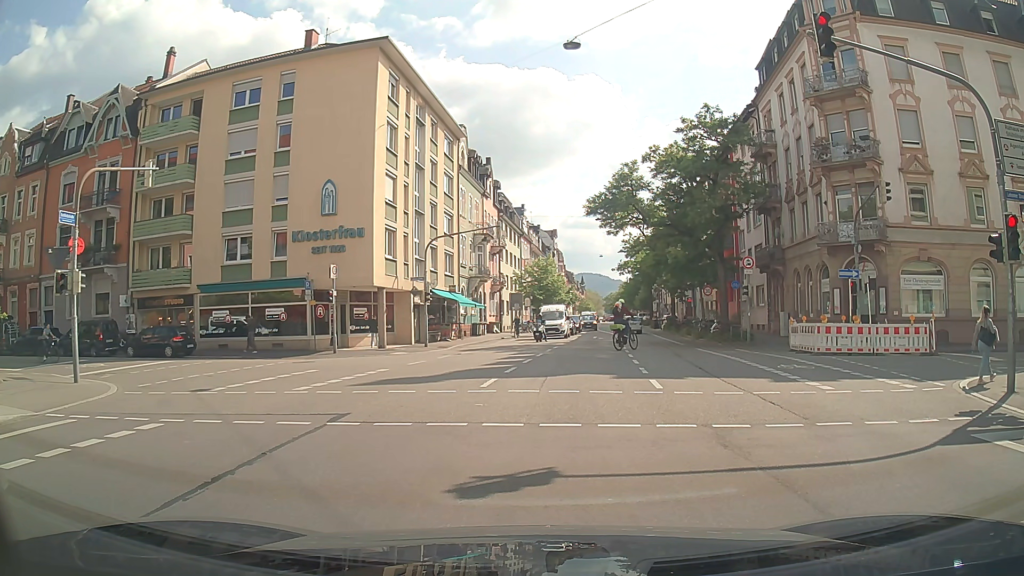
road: secondary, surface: asphalt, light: Day
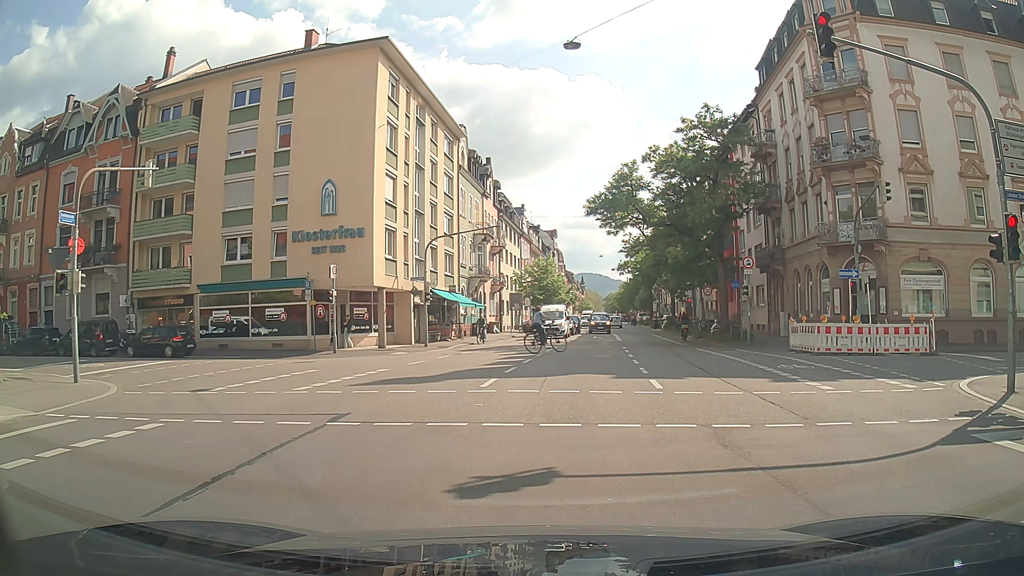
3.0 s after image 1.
(0.0, 0.0) m; 0°
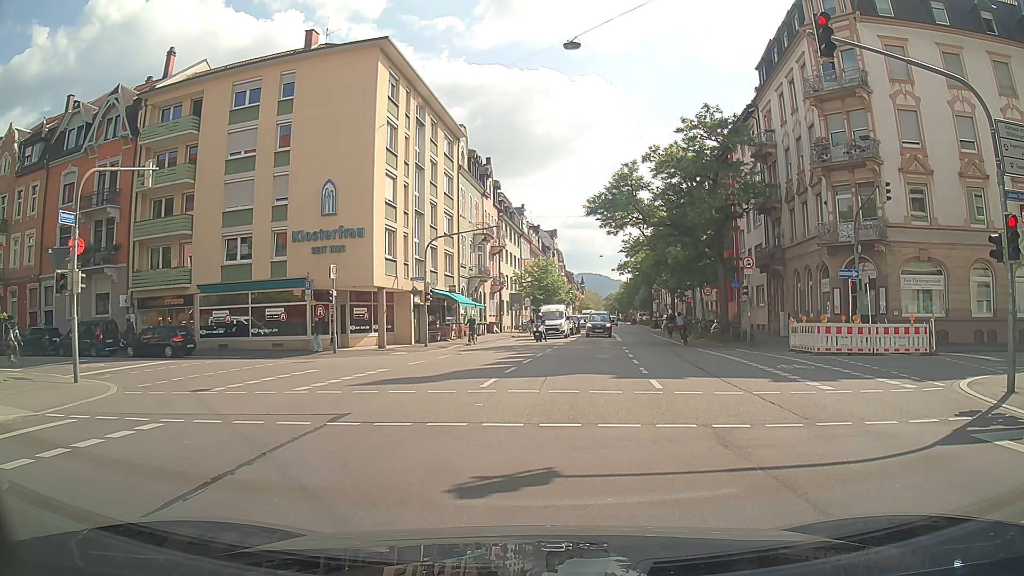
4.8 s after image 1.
(0.0, 0.0) m; 0°
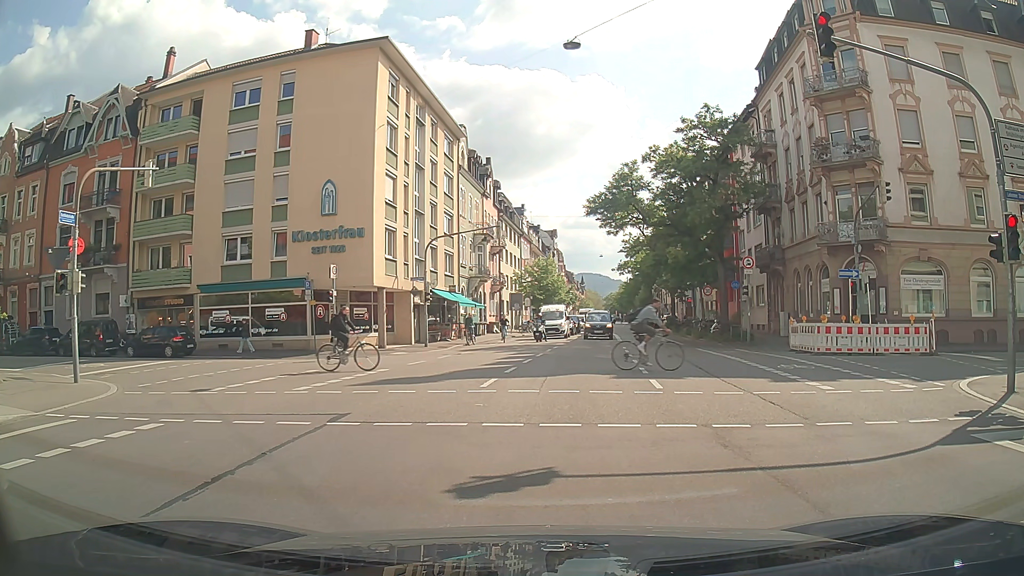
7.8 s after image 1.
(0.0, 0.0) m; 0°
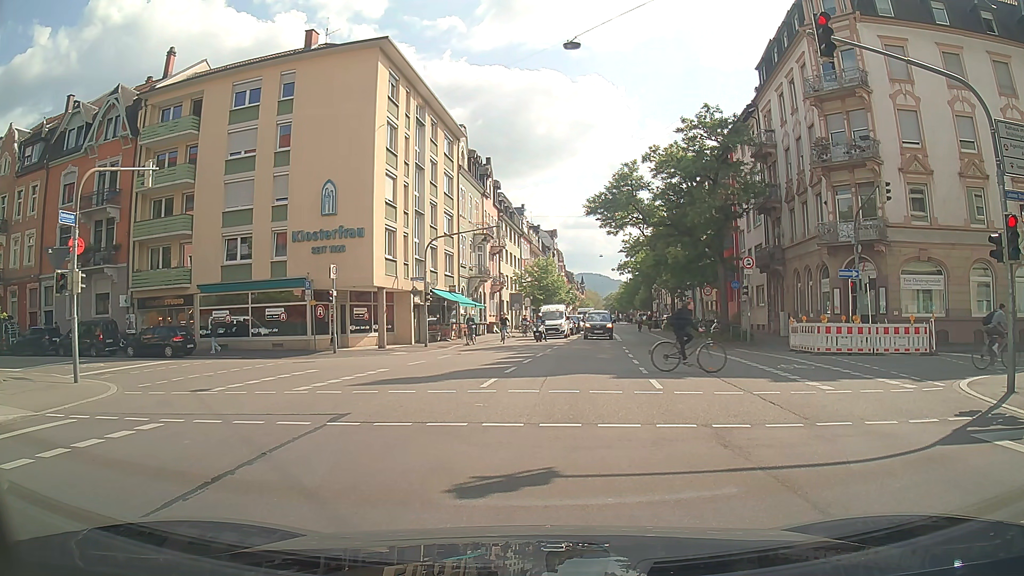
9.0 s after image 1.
(0.0, 0.0) m; 0°
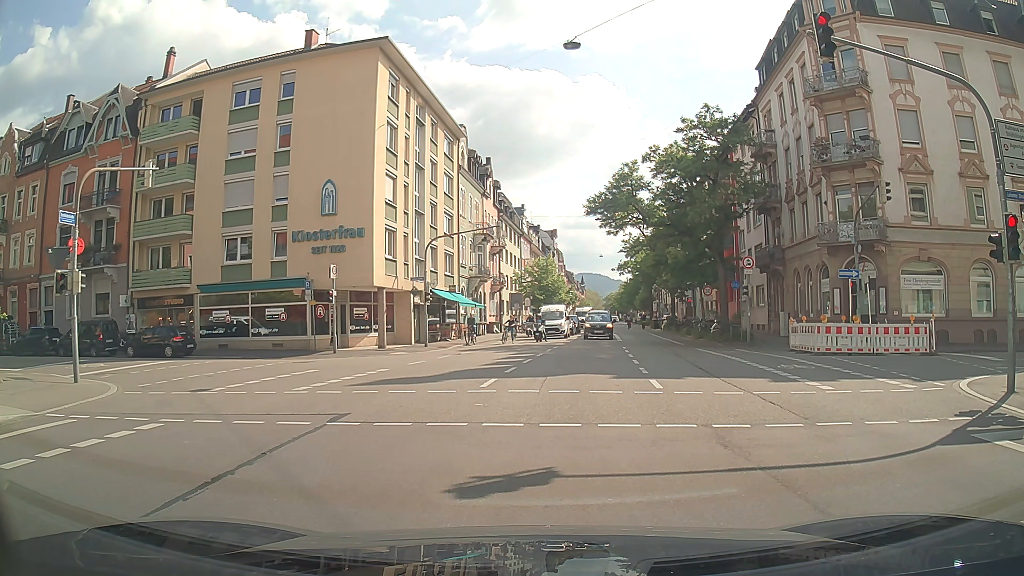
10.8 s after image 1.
(0.0, 0.0) m; 0°
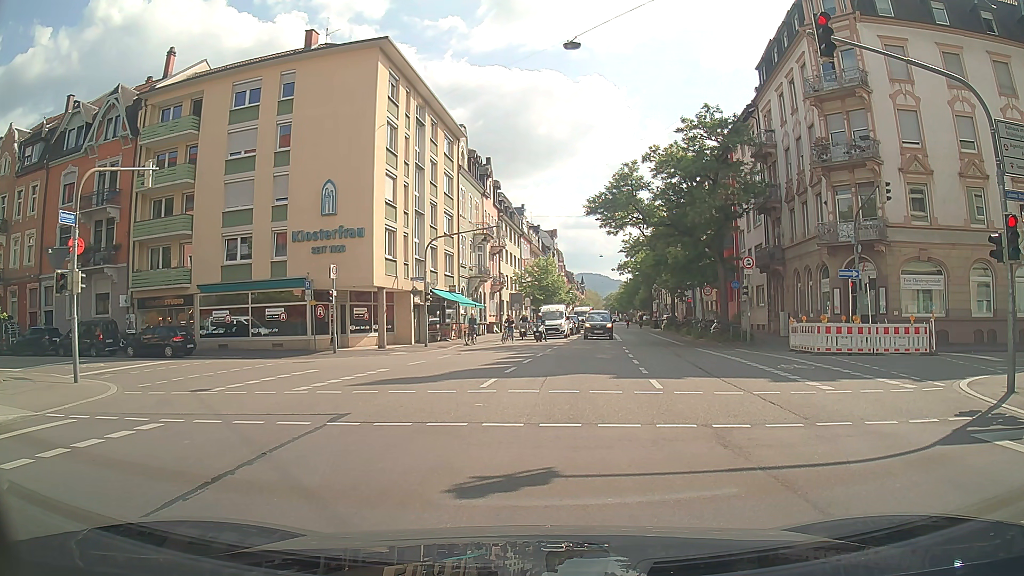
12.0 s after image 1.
(0.0, 0.0) m; 0°
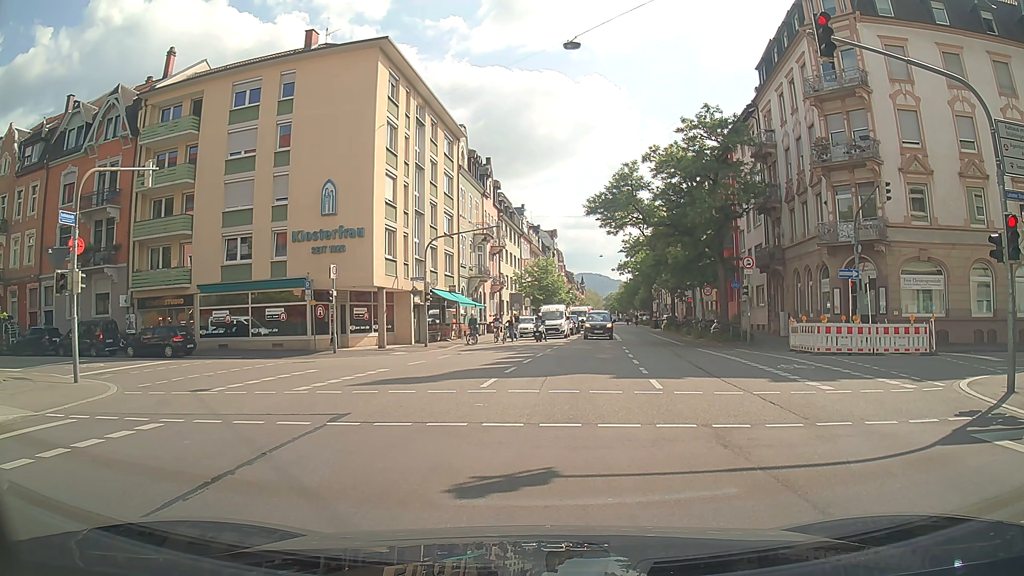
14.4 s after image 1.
(0.0, 0.0) m; 0°
